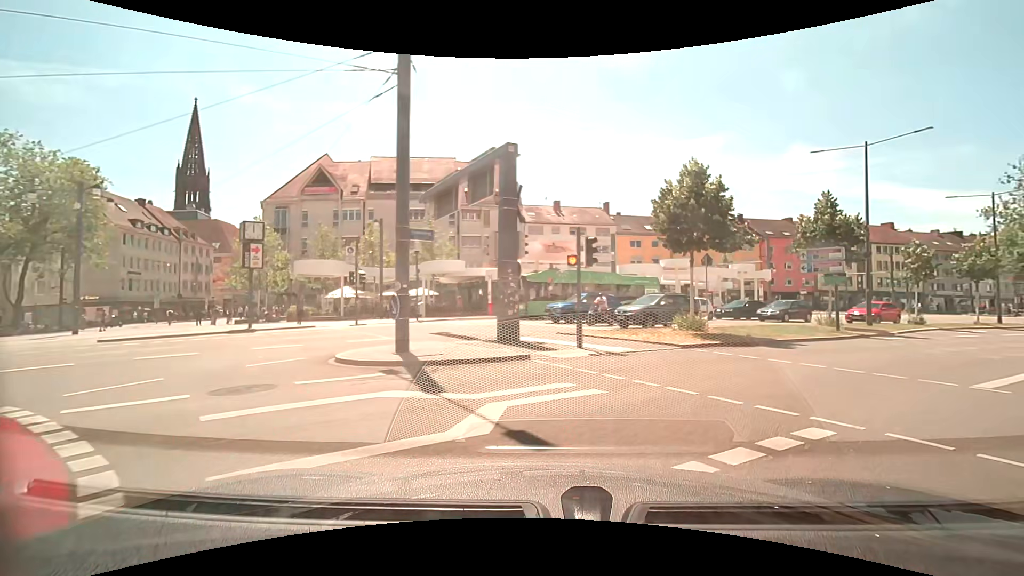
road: primary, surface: asphalt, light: Day
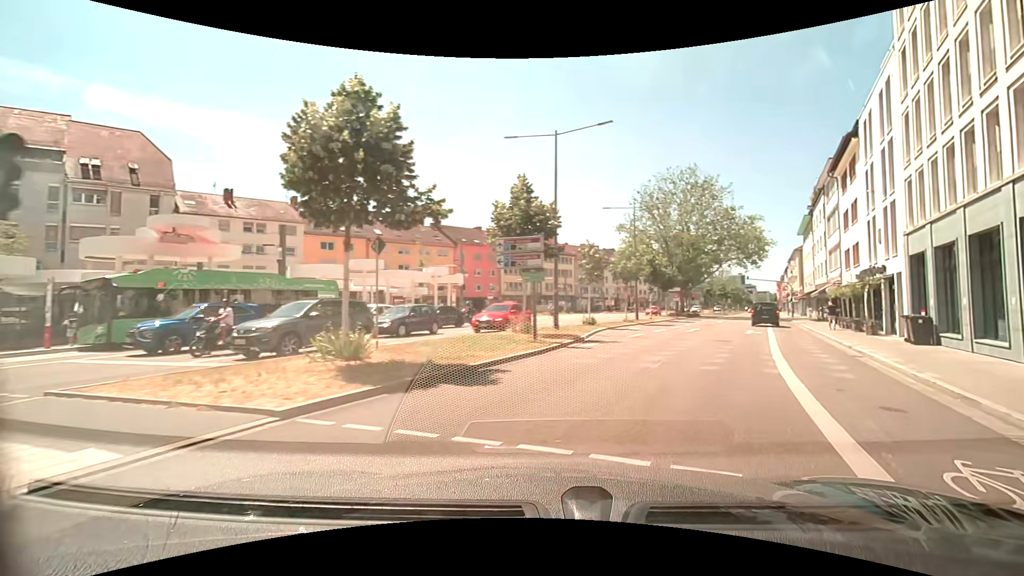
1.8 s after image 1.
(+2.0, +8.0) m; +31°
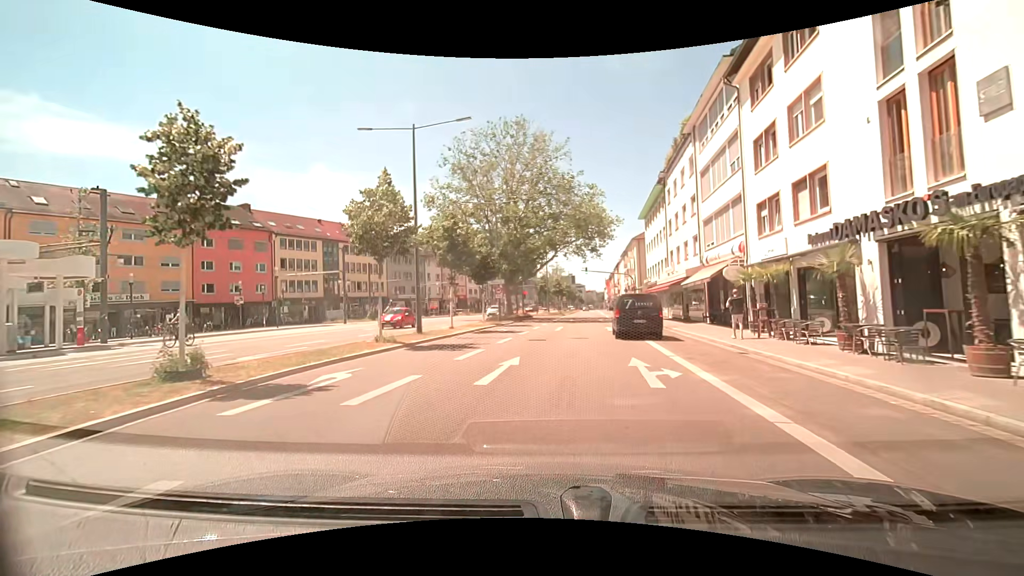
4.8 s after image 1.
(+5.5, +20.8) m; +16°
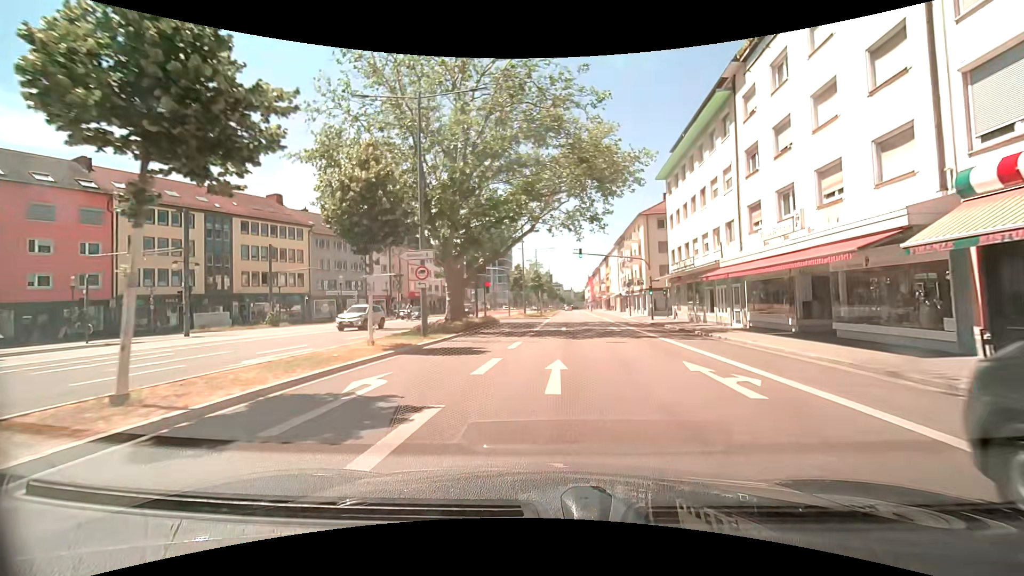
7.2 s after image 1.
(+0.1, +21.1) m; +3°
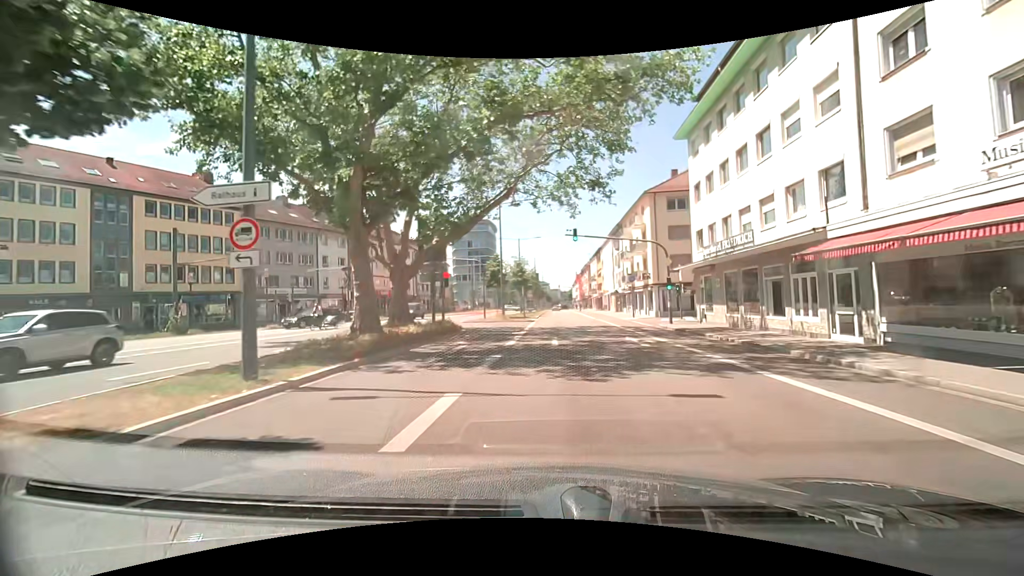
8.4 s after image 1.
(+0.1, +11.1) m; 0°
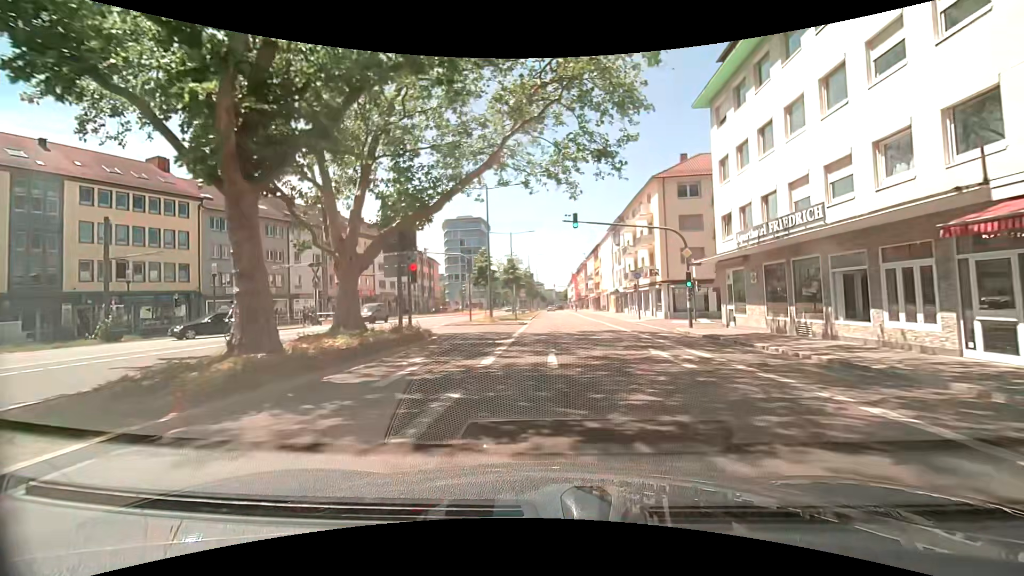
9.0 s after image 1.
(+0.2, +5.7) m; +2°
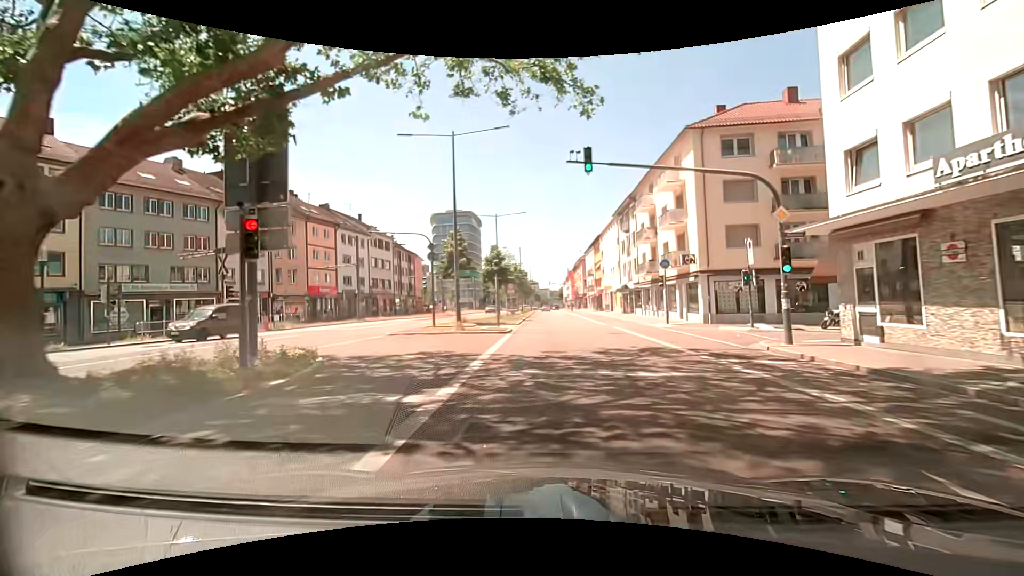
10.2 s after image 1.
(+0.1, +11.5) m; +1°
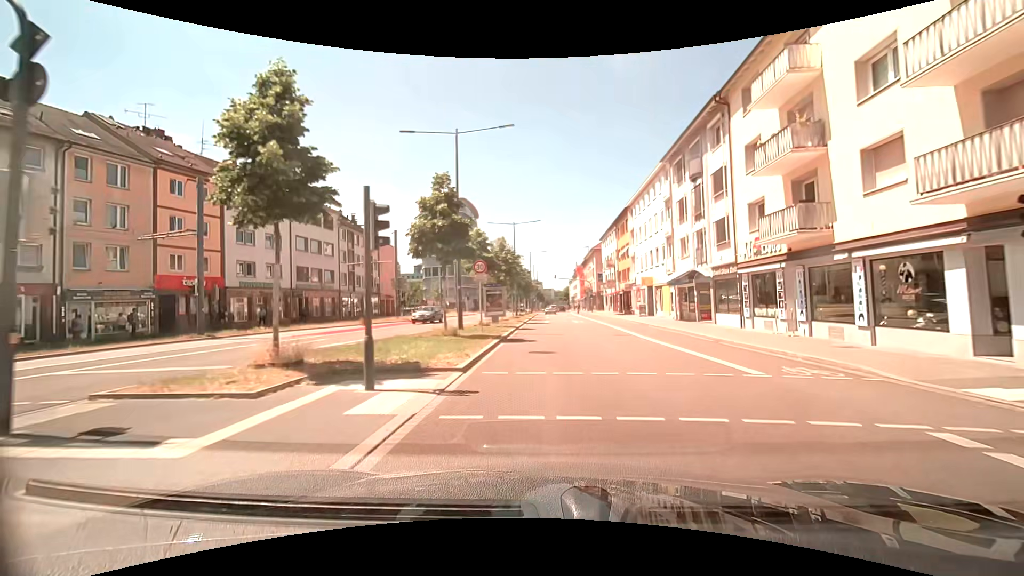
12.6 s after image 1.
(-0.2, +23.3) m; -1°
